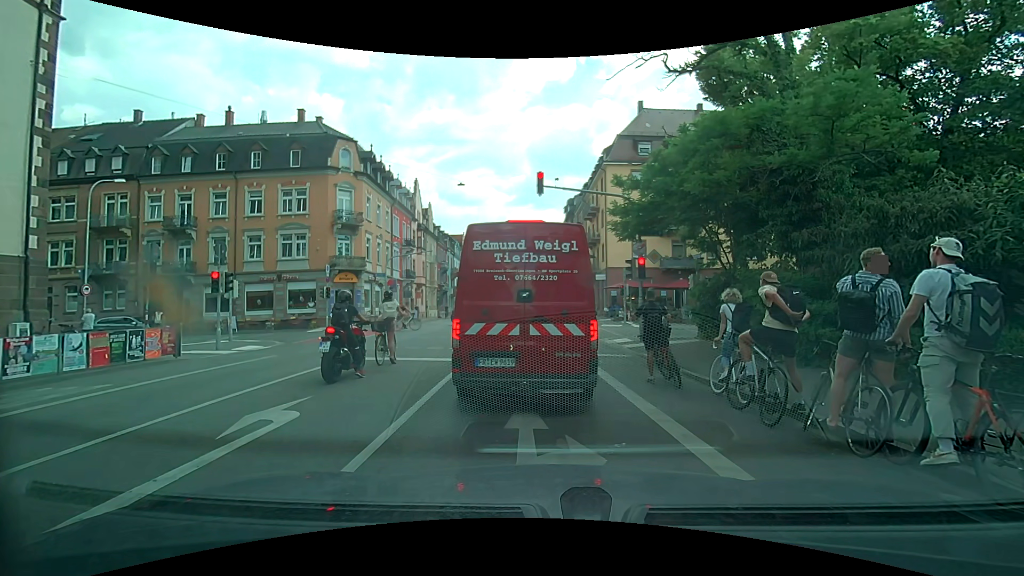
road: secondary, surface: asphalt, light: Day
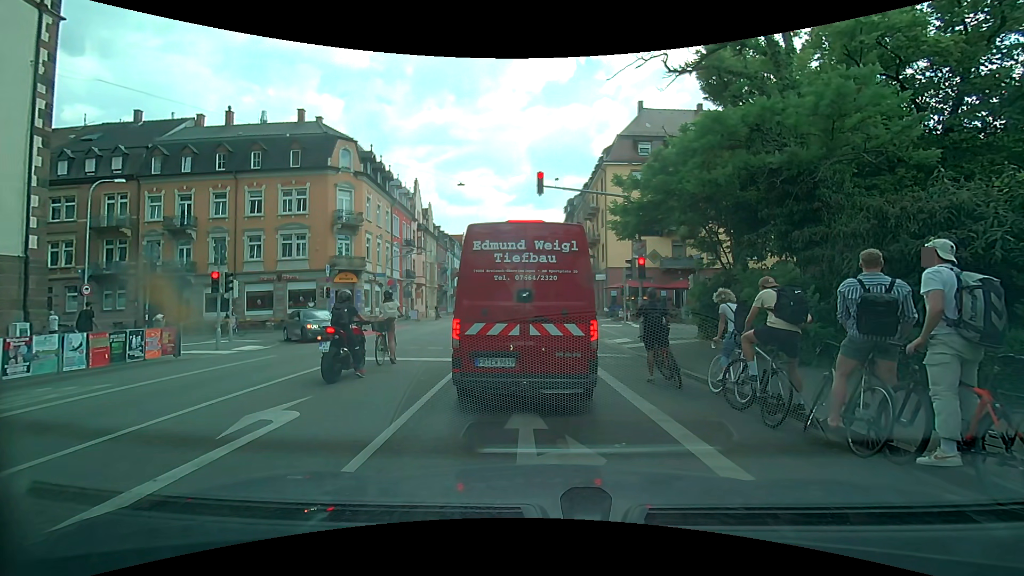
(0.0, 0.0) m; 0°
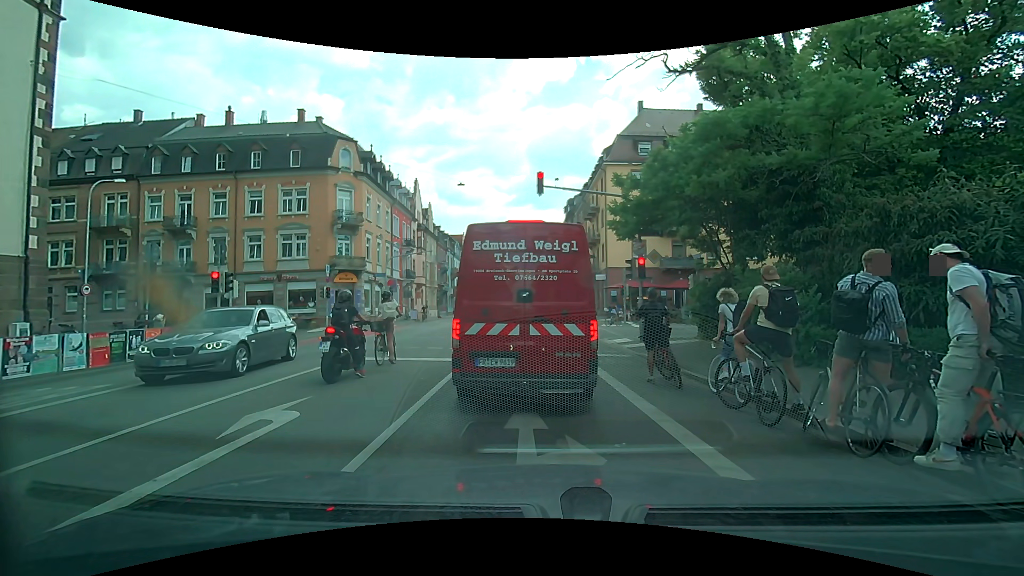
(0.0, 0.0) m; 0°
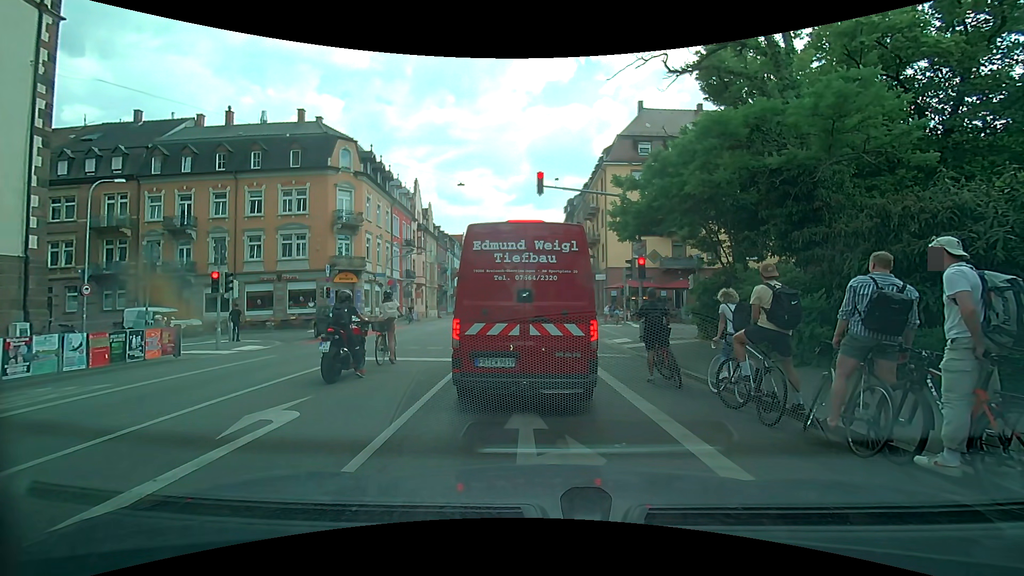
(0.0, 0.0) m; 0°
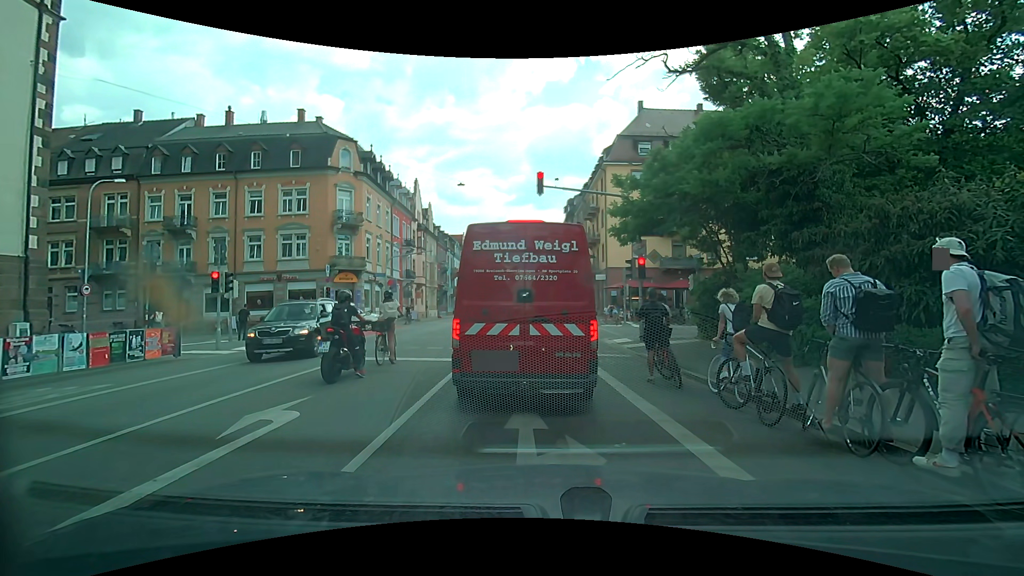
(0.0, 0.0) m; 0°
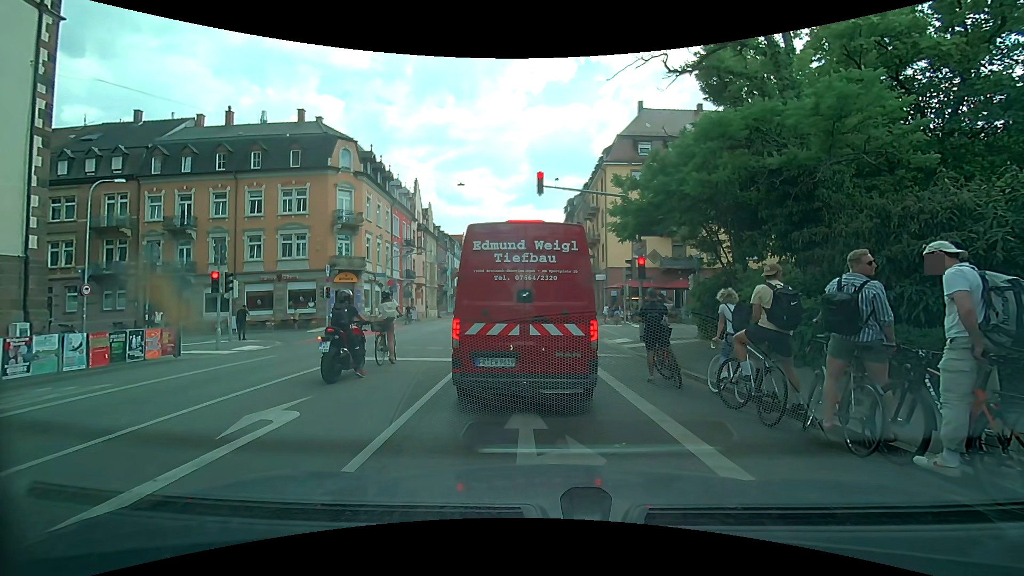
(0.0, 0.0) m; 0°
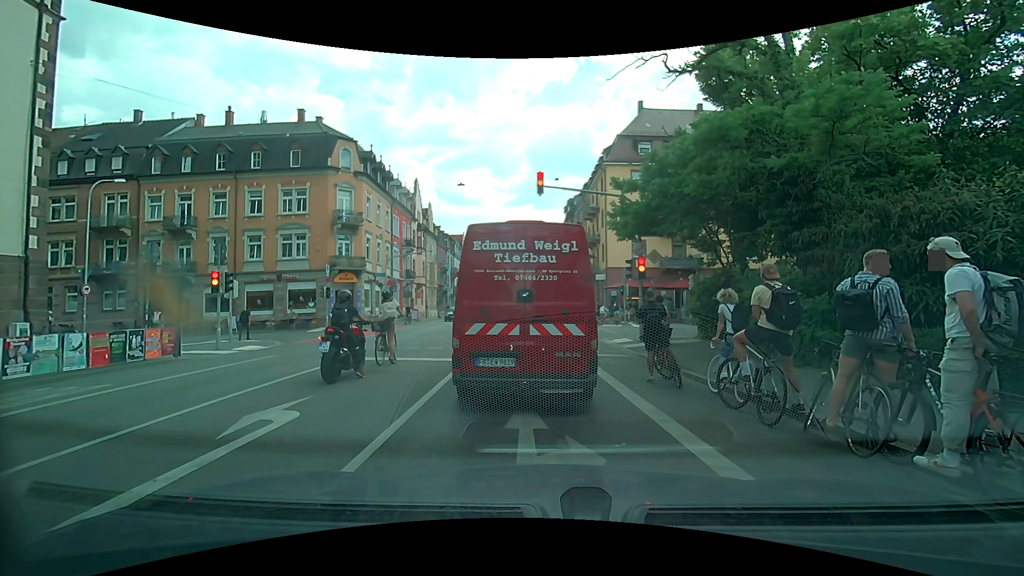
(0.0, 0.0) m; 0°
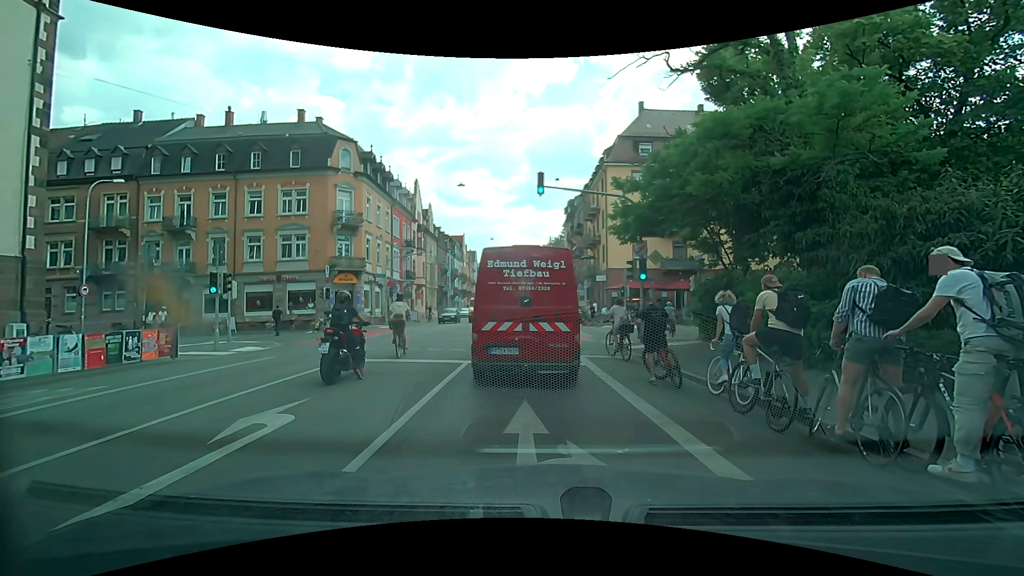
(0.0, +0.1) m; 0°
(0, +10) (-1, +20) (-1, +30) (-1, +40) (-2, +50) (-2, +60) (-2, +70) (-3, +80) (-3, +90) (-3, +100) m
